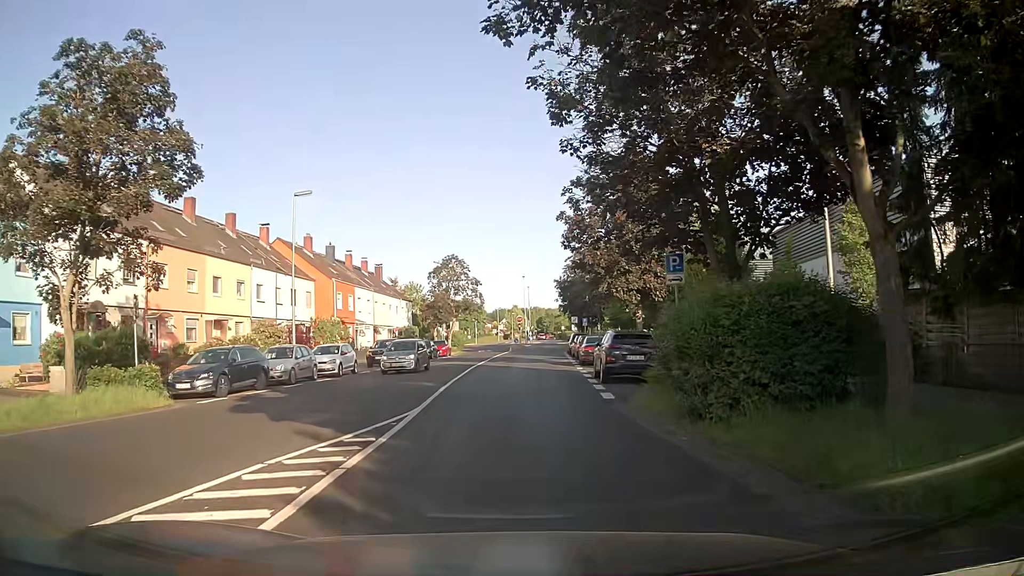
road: residential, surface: asphalt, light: Day
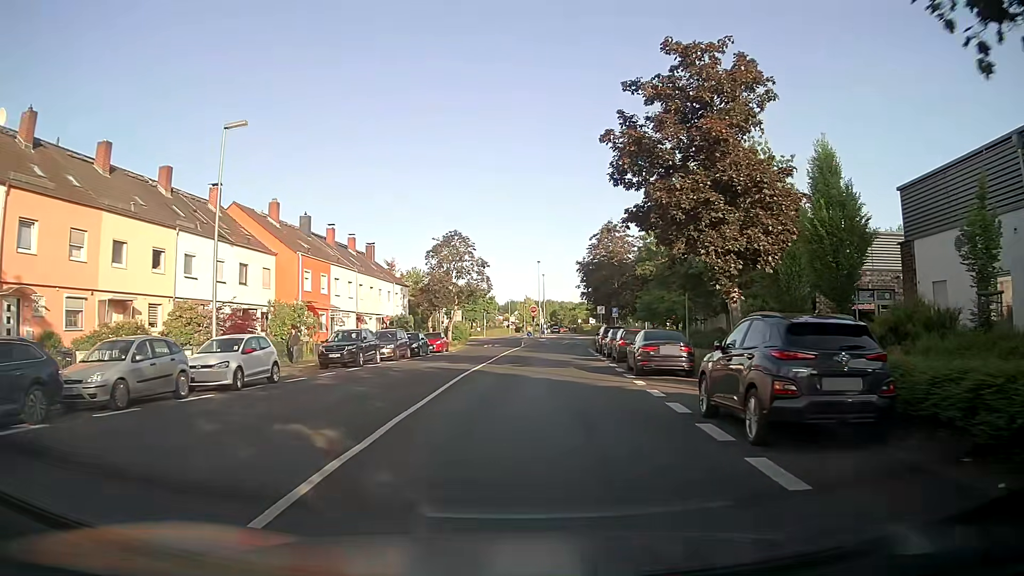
(+0.2, +12.5) m; +1°
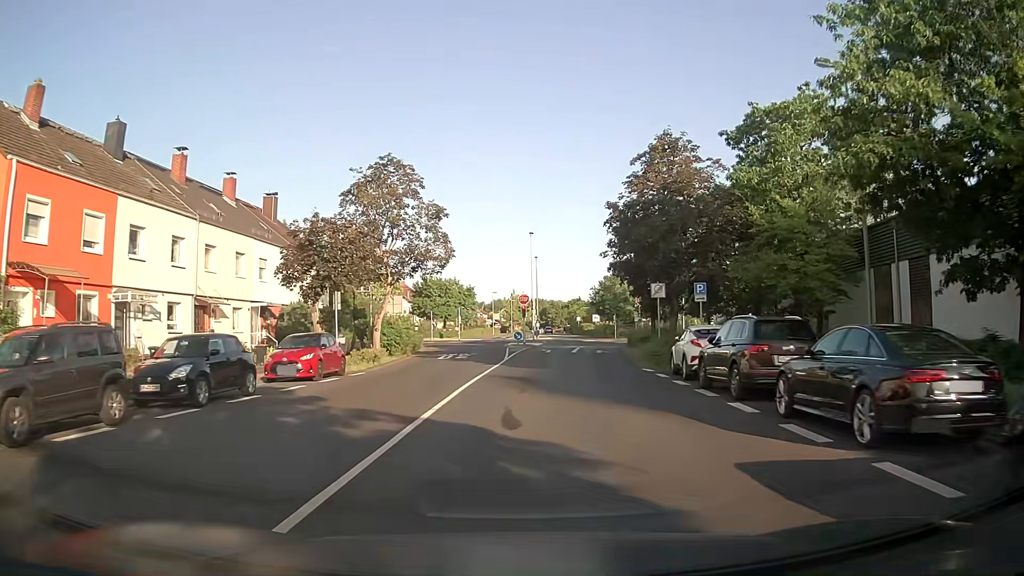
(+0.1, +27.7) m; +1°
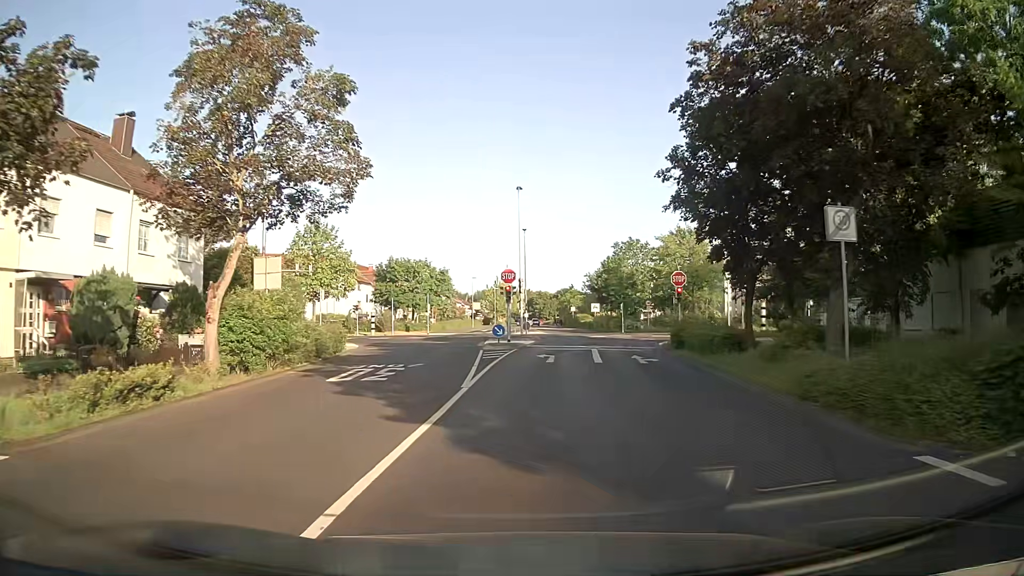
(0.0, +18.0) m; +1°
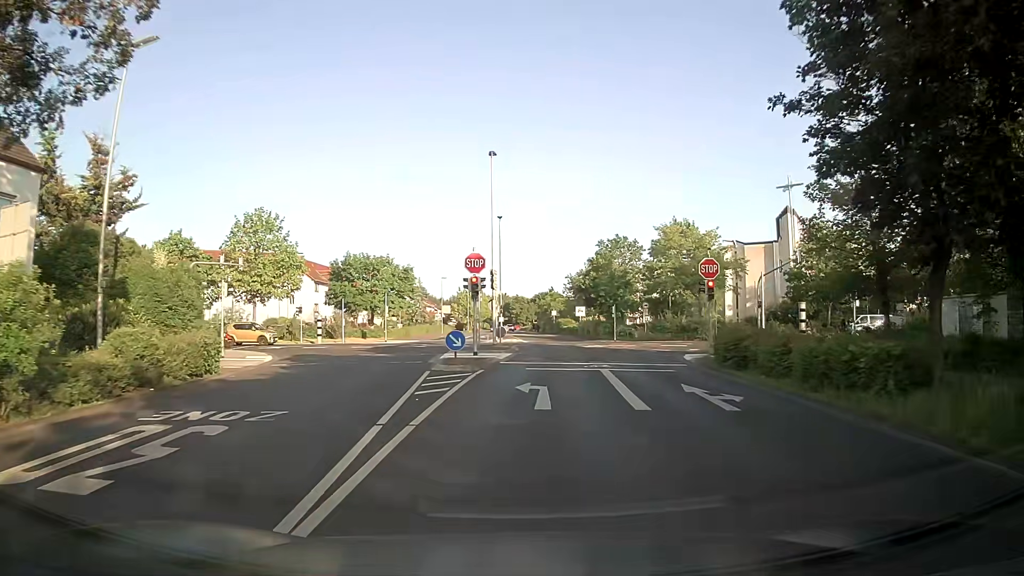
(+0.2, +10.9) m; +2°
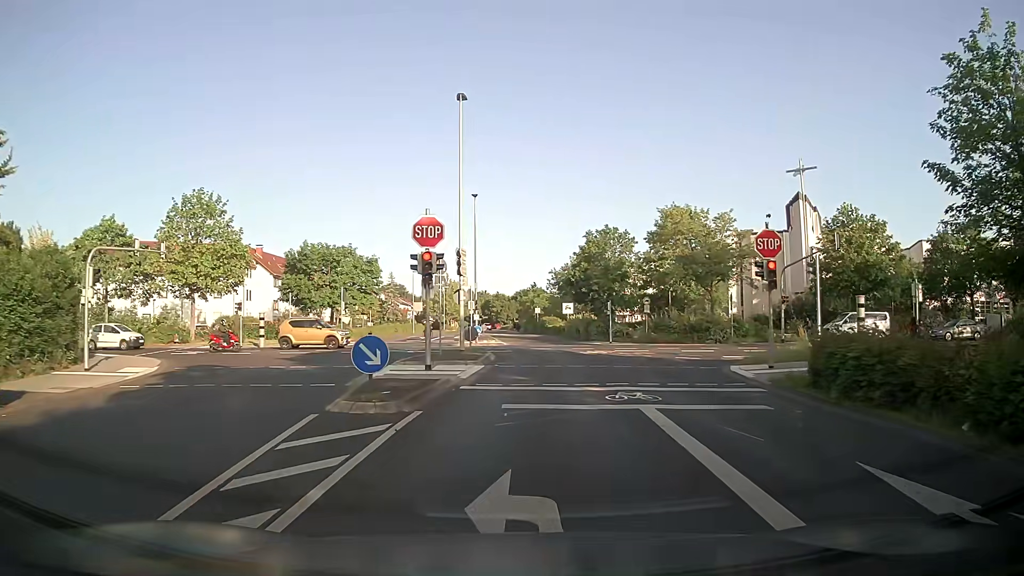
(+0.1, +9.0) m; +1°
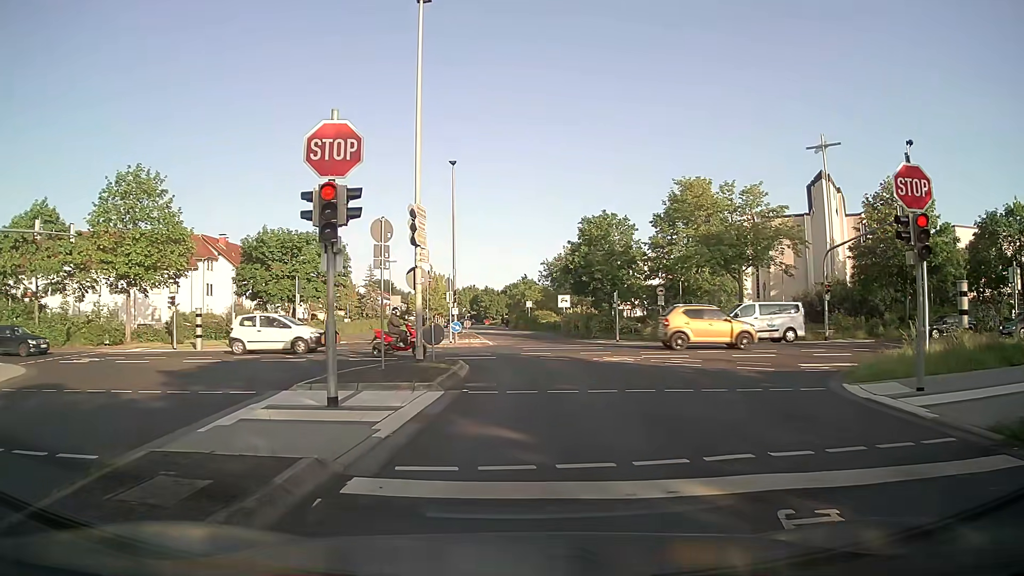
(+0.1, +8.2) m; +2°
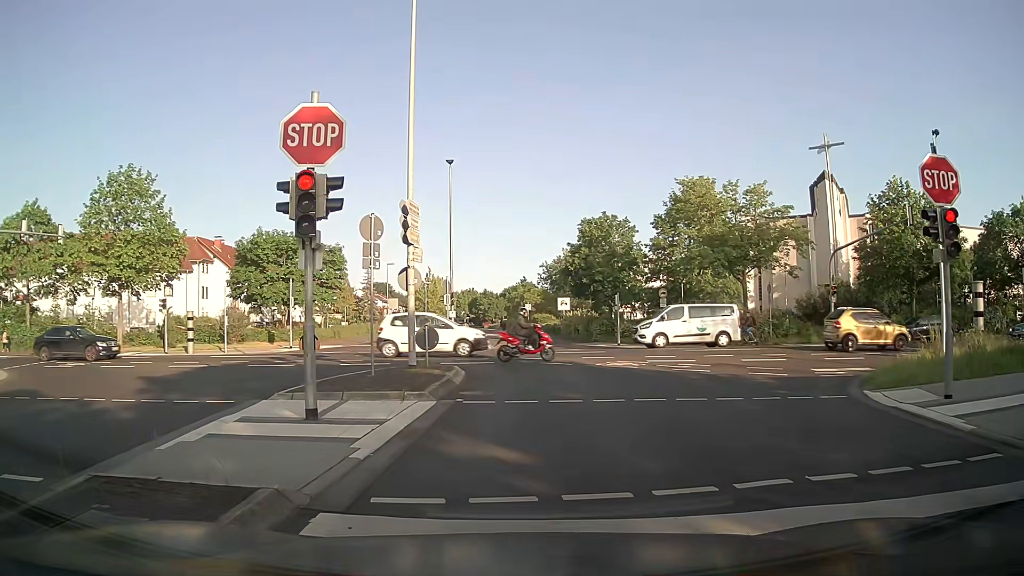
(0.0, +0.8) m; -1°
